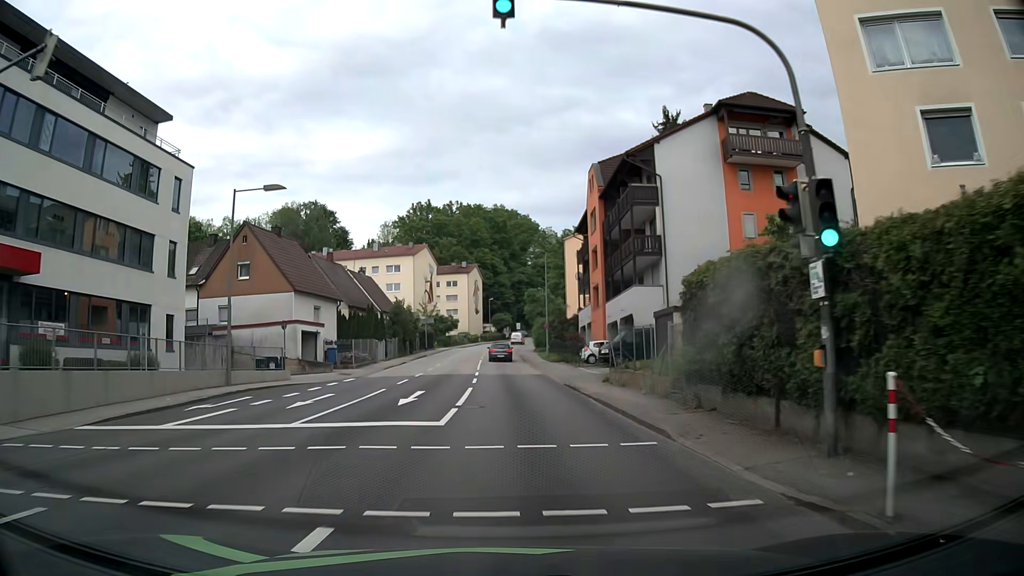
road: tertiary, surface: asphalt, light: Day
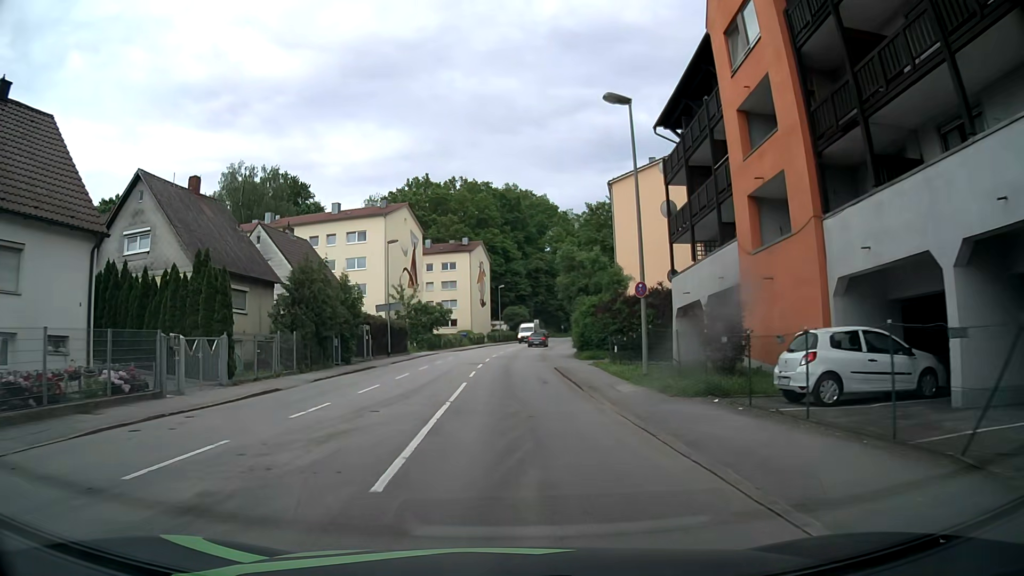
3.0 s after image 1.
(-0.1, +31.8) m; -1°
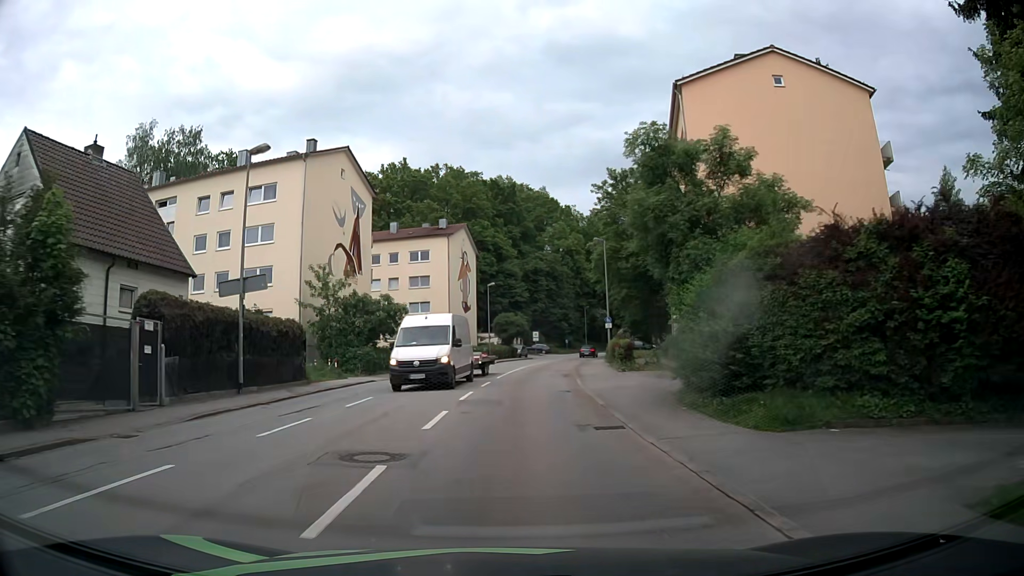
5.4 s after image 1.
(+0.1, +25.8) m; +1°
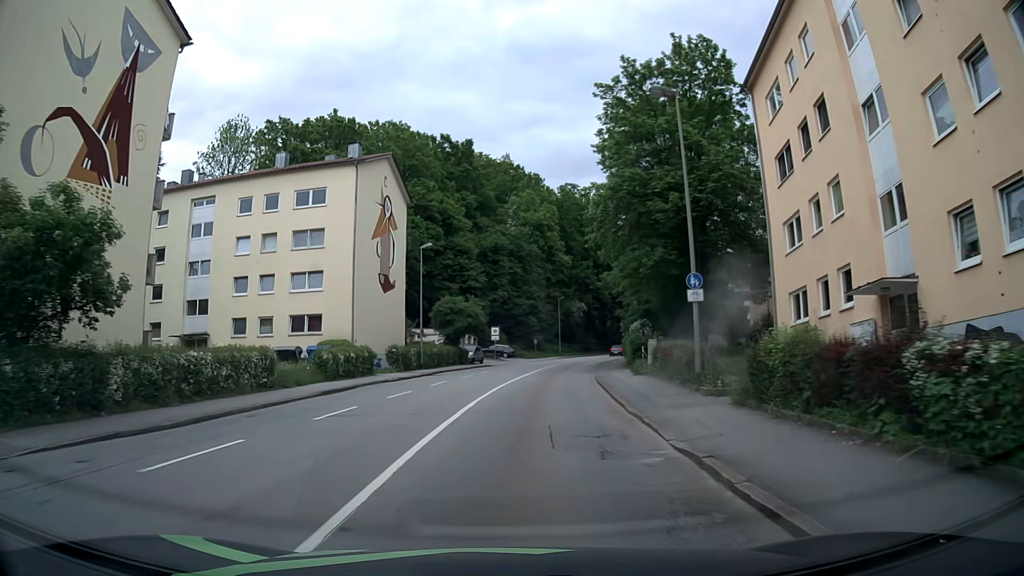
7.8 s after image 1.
(+0.8, +27.8) m; +4°
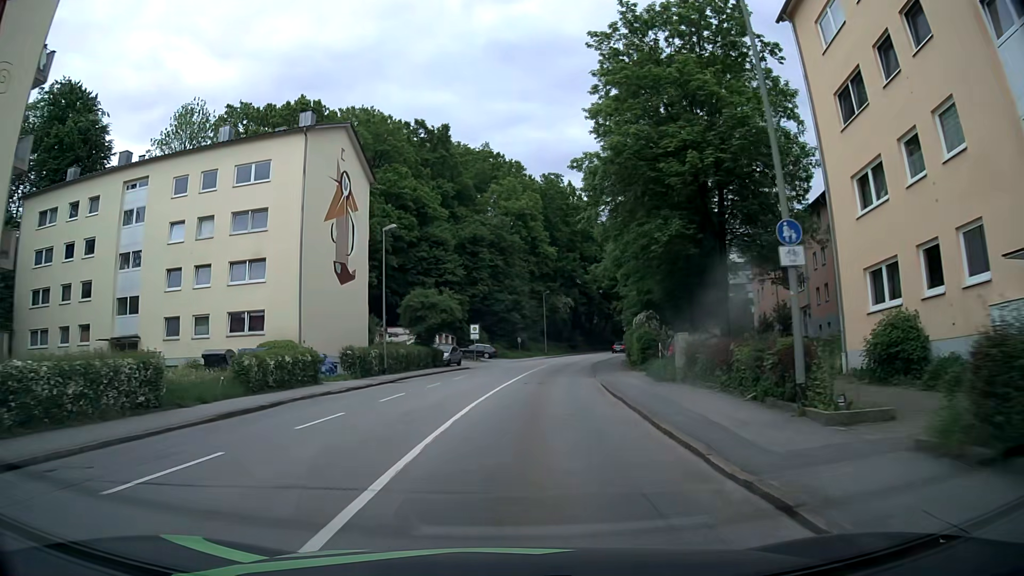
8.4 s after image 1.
(+0.1, +7.2) m; +2°
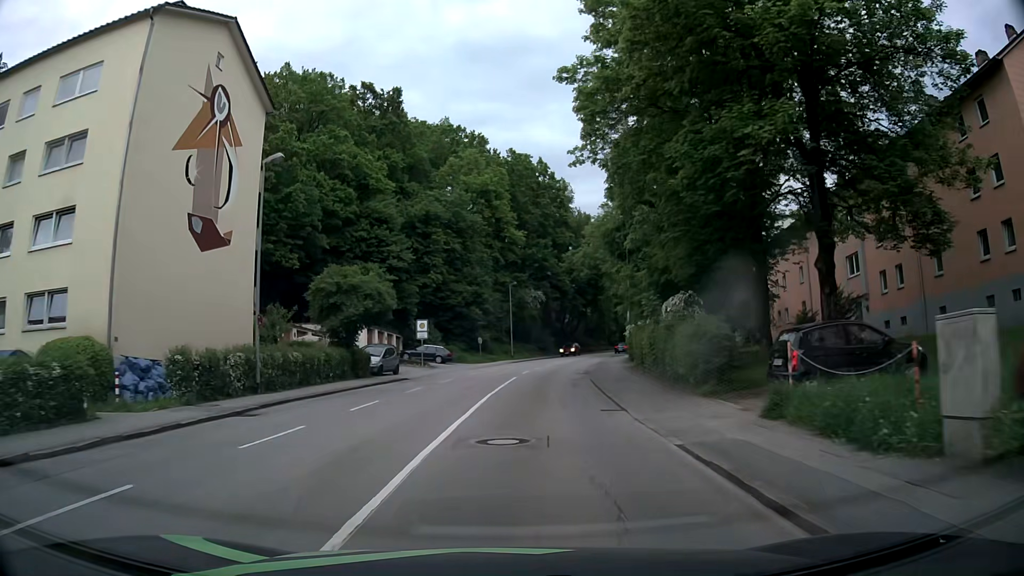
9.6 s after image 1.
(+0.4, +14.5) m; +2°
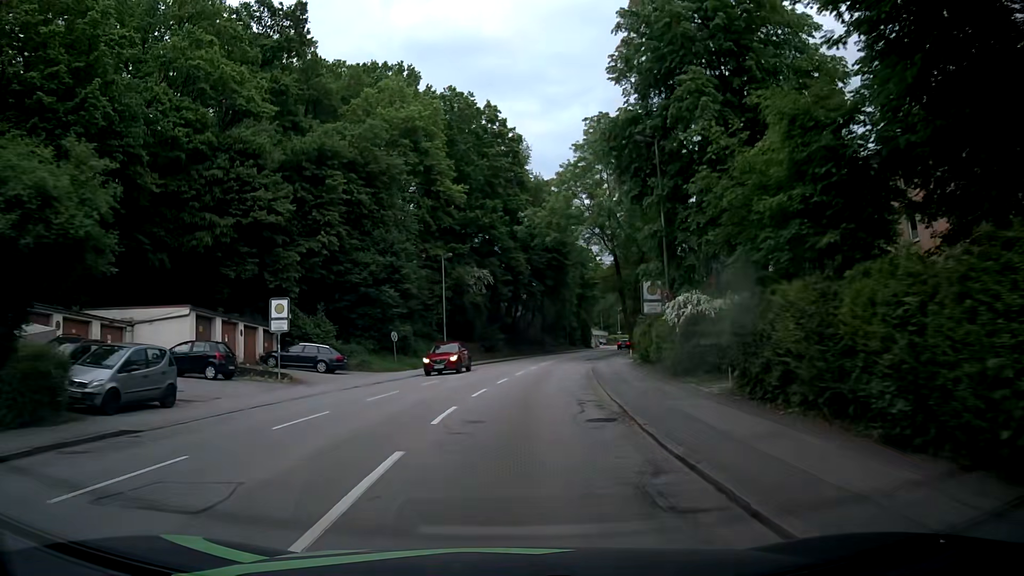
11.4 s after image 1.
(+1.2, +22.1) m; +5°
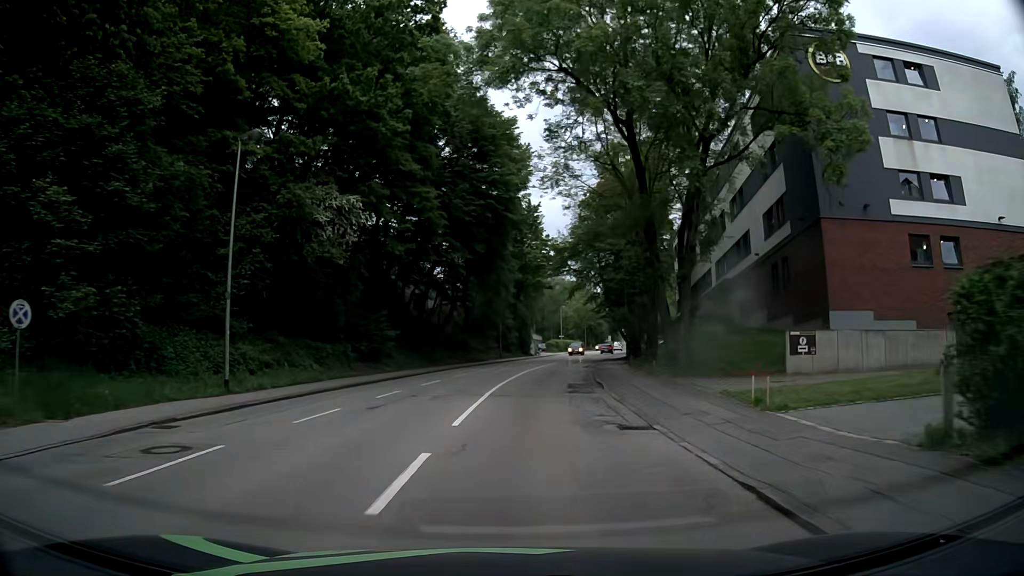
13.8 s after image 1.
(+1.7, +29.9) m; +7°
(0, +10) (+1, +20) (+2, +30) (+3, +40) (+4, +50) (+6, +60) (+8, +69) (+10, +79) (+12, +89) (+14, +99) m
